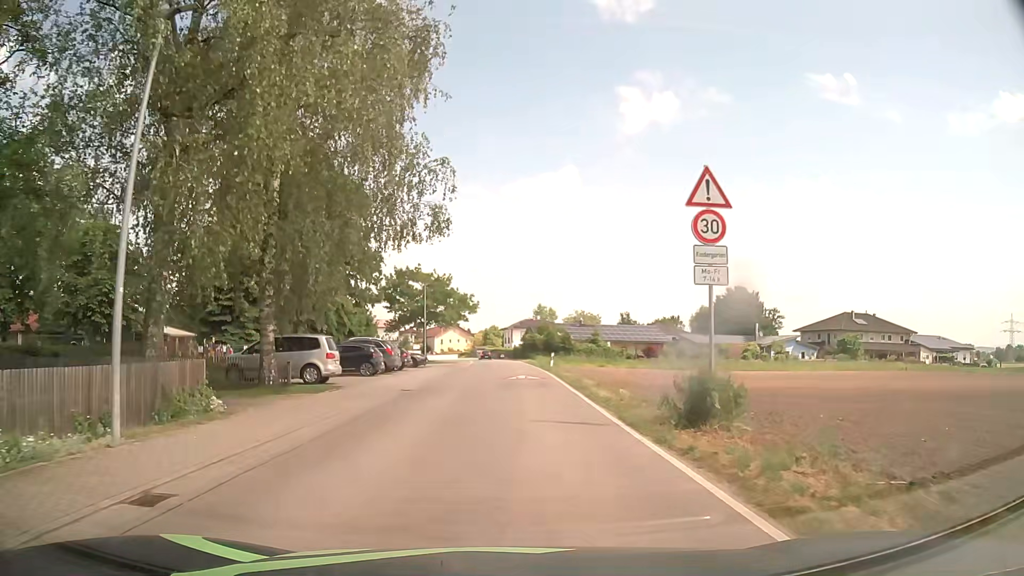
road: secondary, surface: asphalt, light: Day
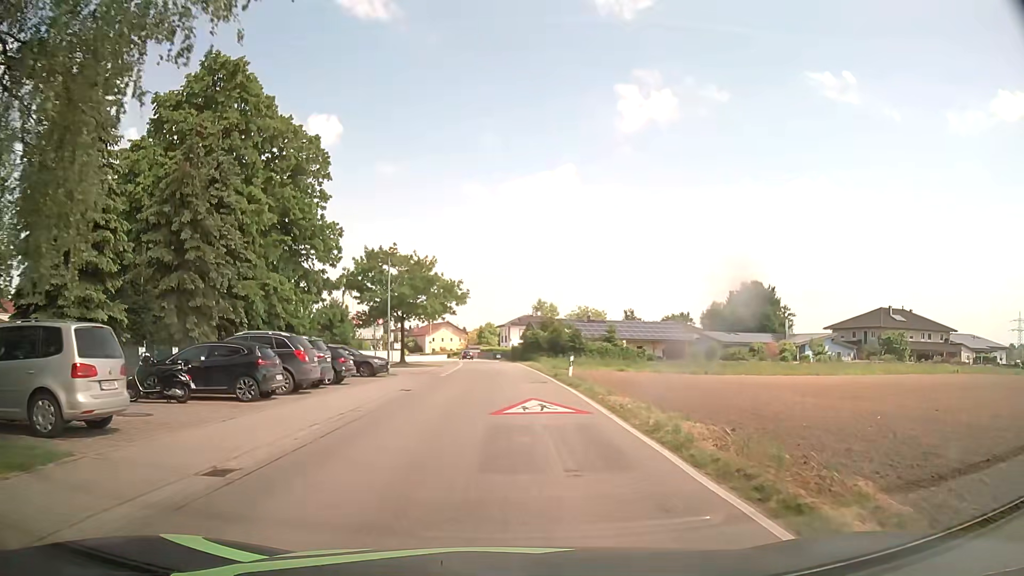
(0.0, +13.8) m; -1°
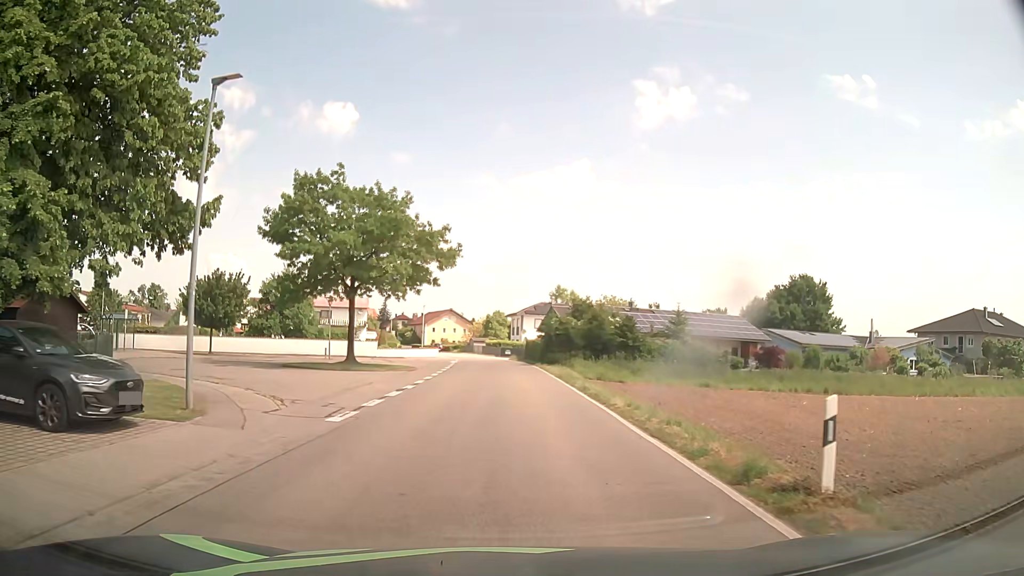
(+0.2, +22.6) m; 0°
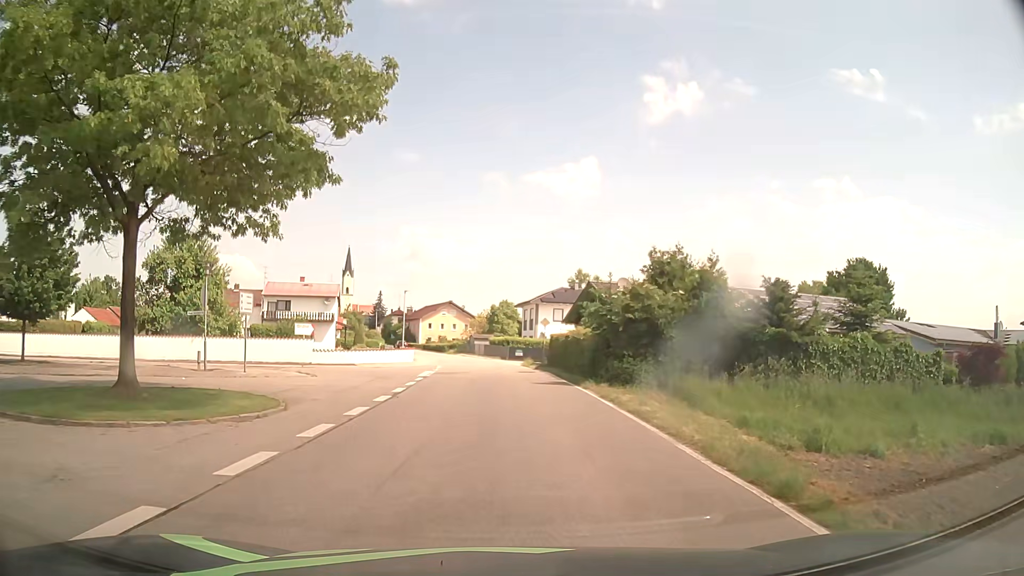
(-0.1, +22.7) m; -1°
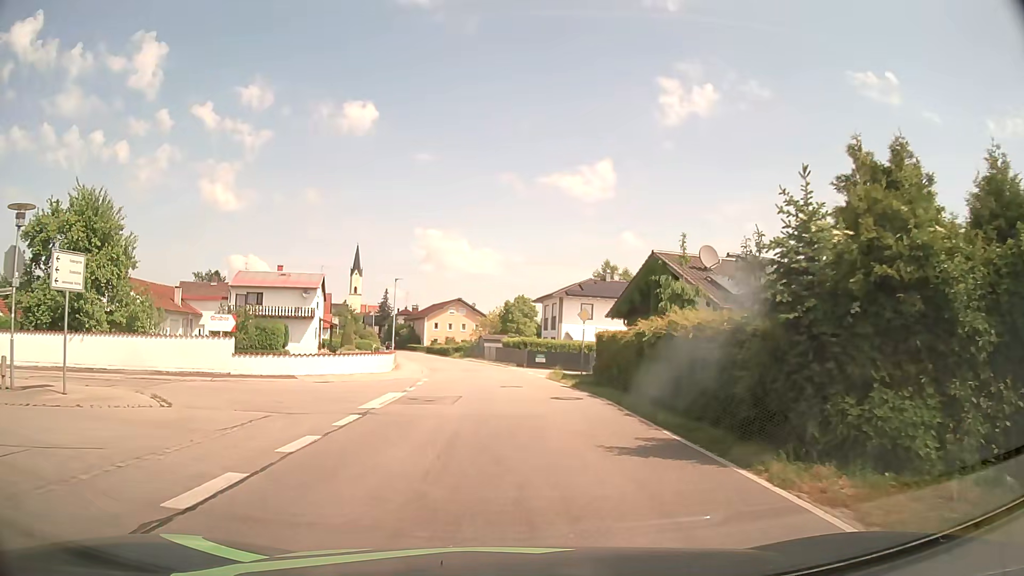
(-0.1, +13.5) m; -1°
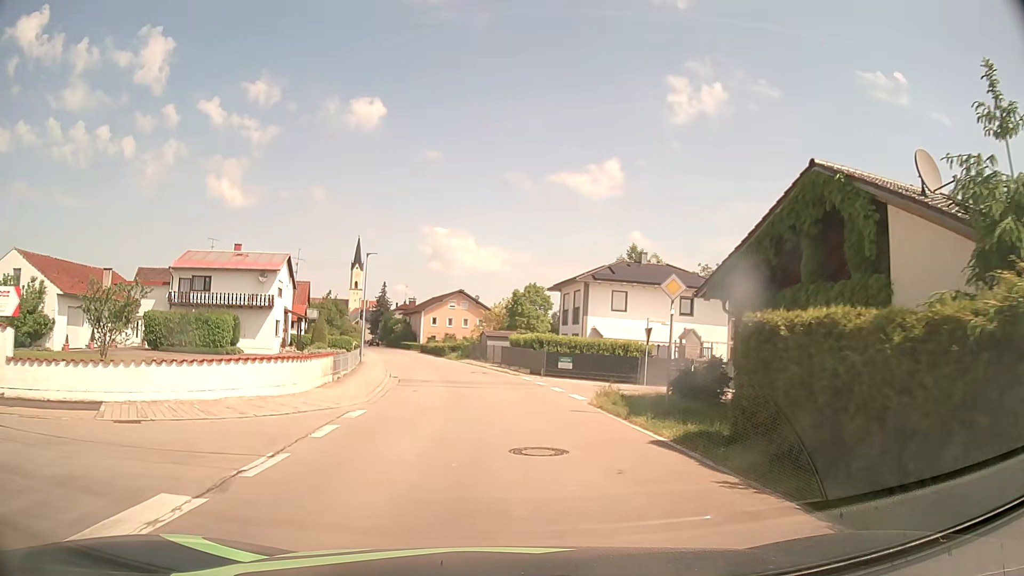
(-0.2, +13.4) m; -1°
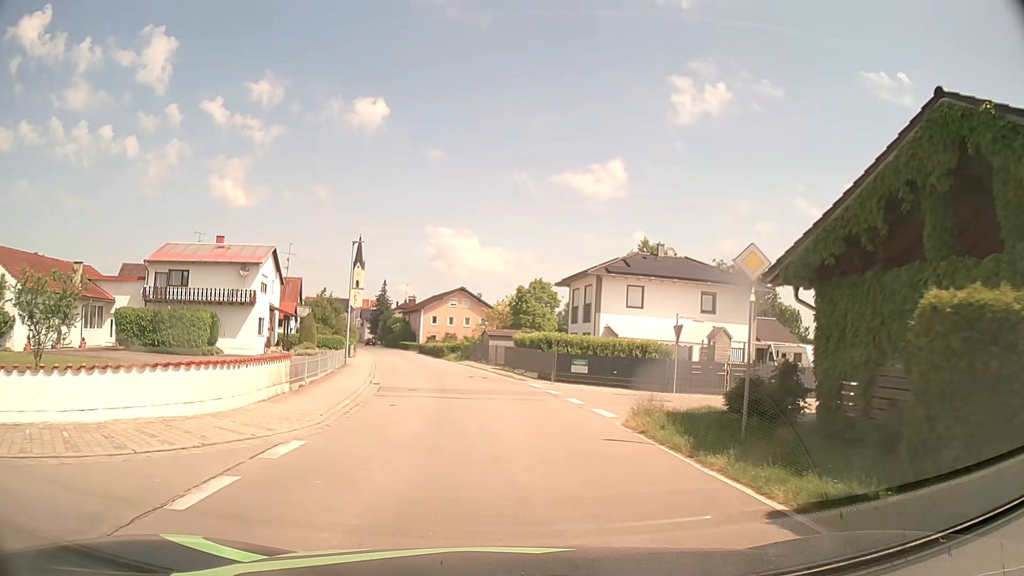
(0.0, +4.5) m; 0°
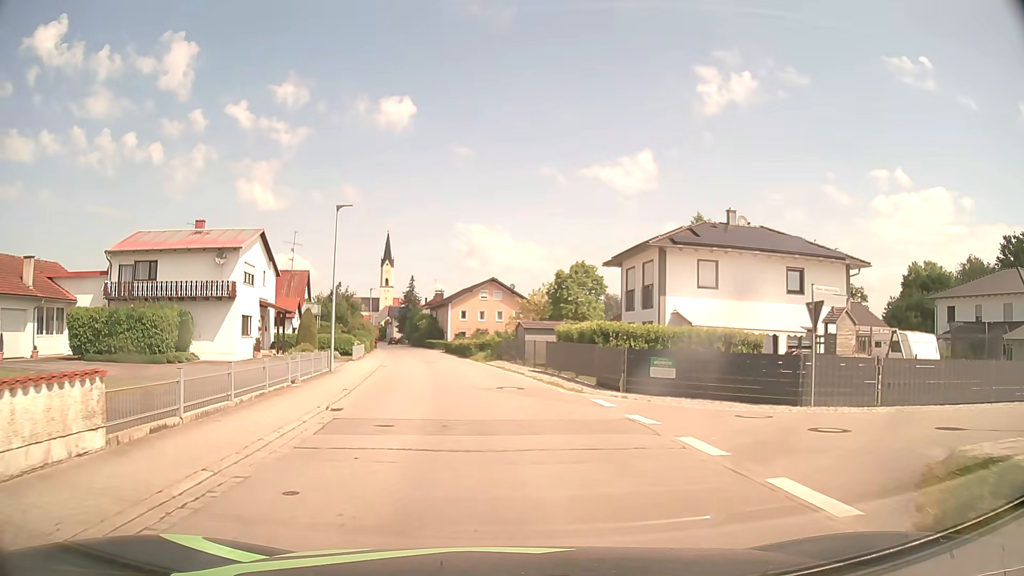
(-0.1, +9.0) m; -3°
